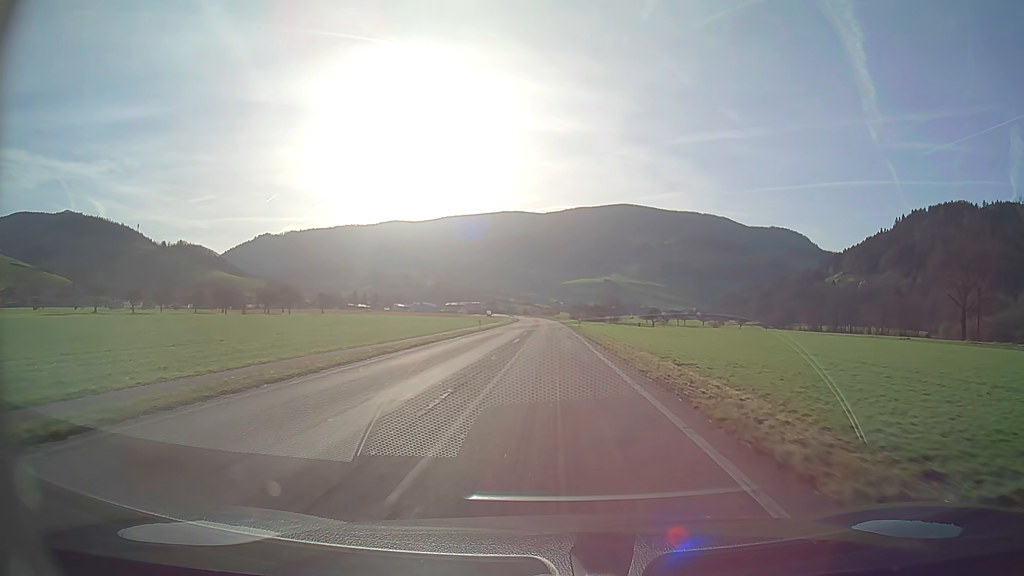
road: secondary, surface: asphalt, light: Day
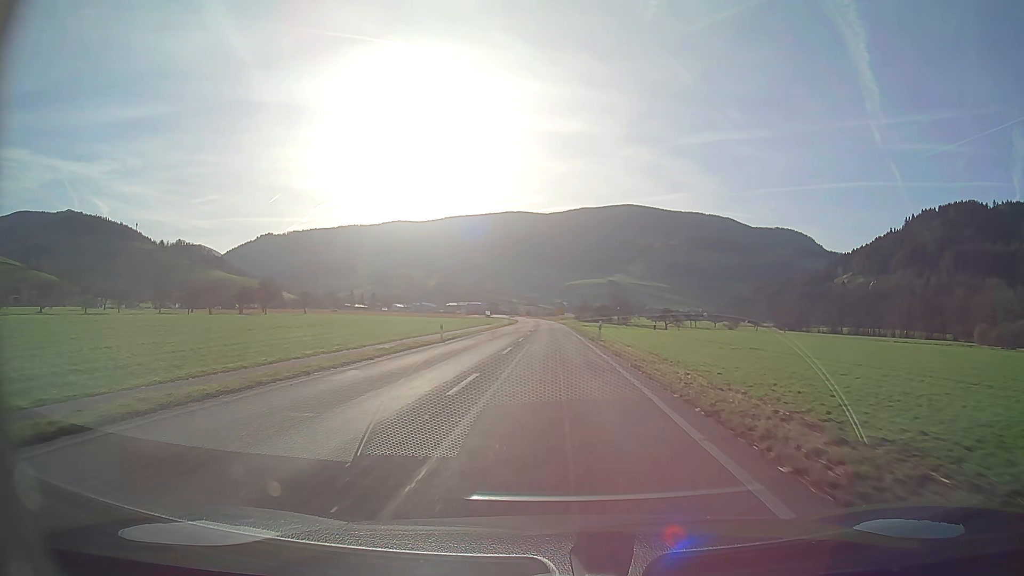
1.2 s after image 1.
(-0.1, +20.8) m; 0°
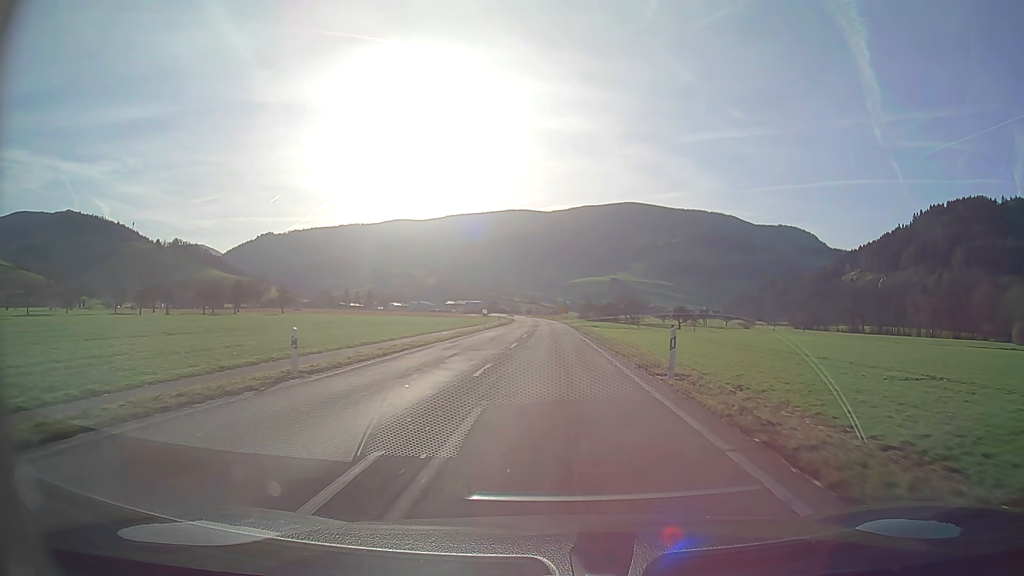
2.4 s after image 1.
(0.0, +20.8) m; 0°
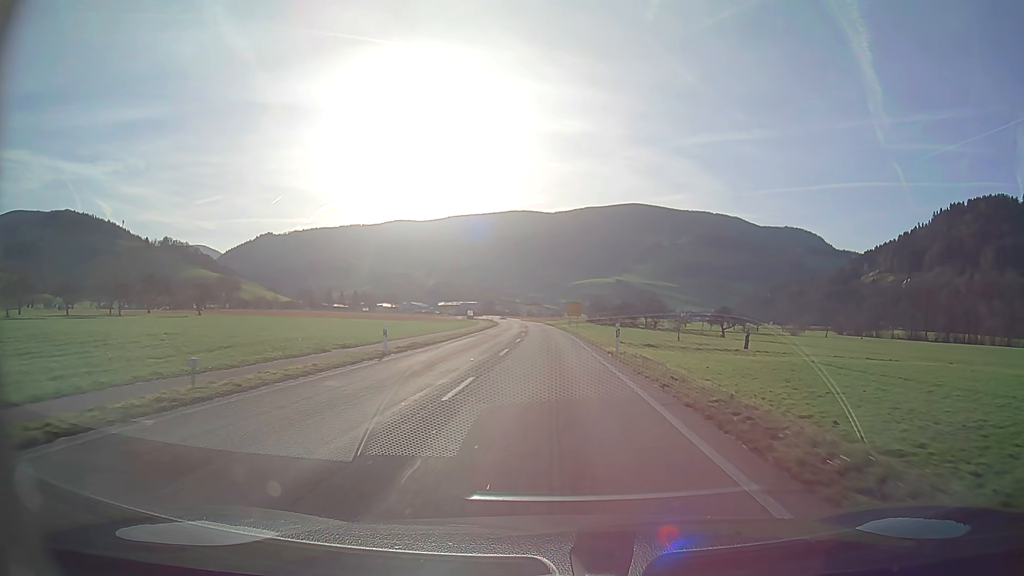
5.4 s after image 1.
(0.0, +51.9) m; 0°
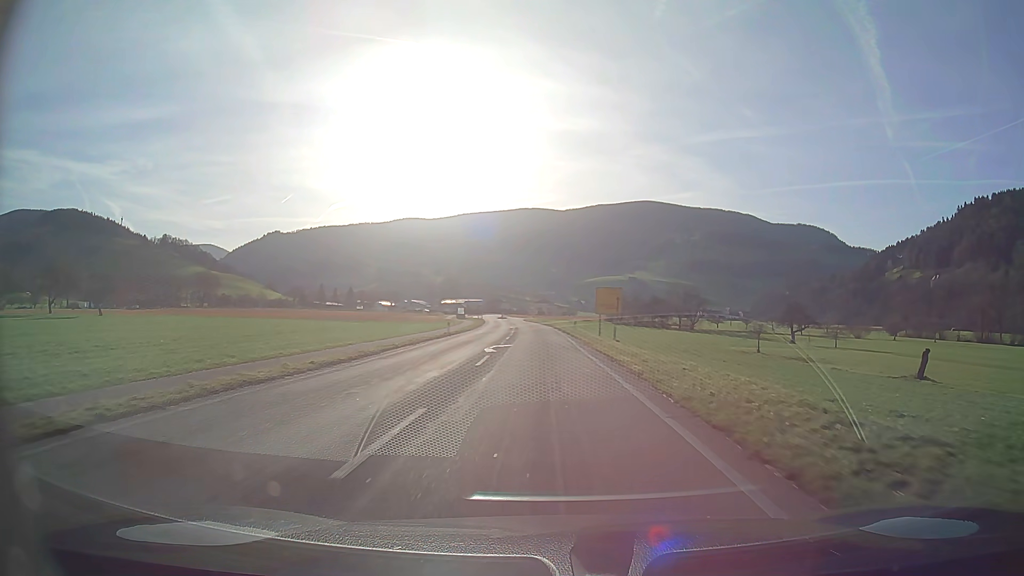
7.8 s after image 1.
(-0.3, +41.6) m; -1°
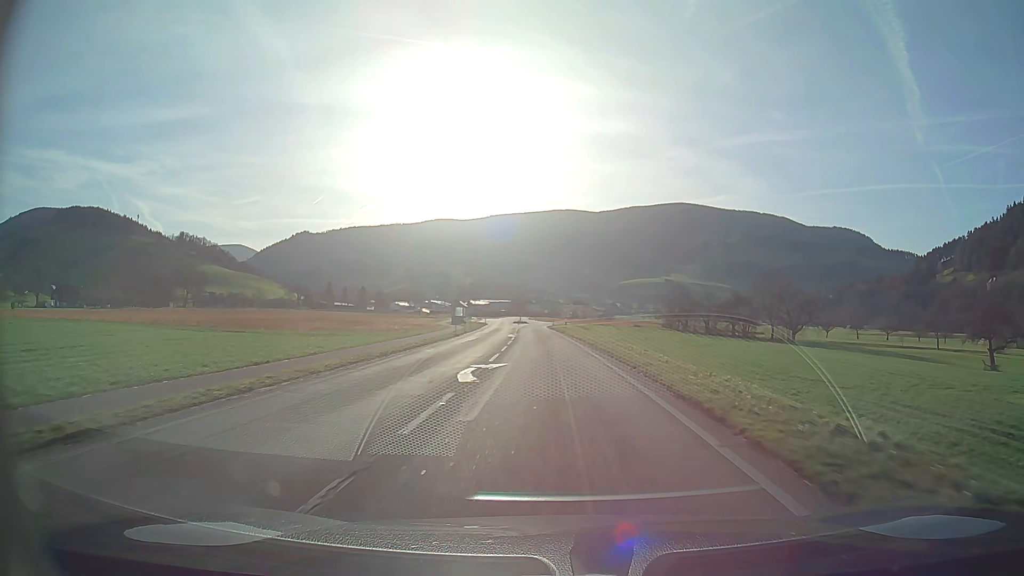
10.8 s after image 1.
(-1.4, +52.0) m; -3°
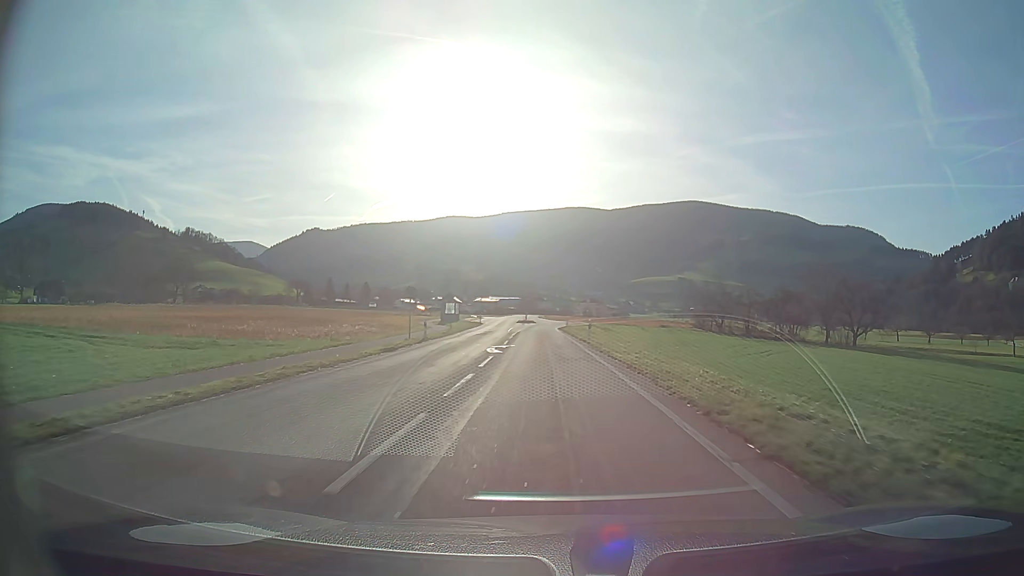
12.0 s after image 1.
(-0.2, +20.8) m; -1°
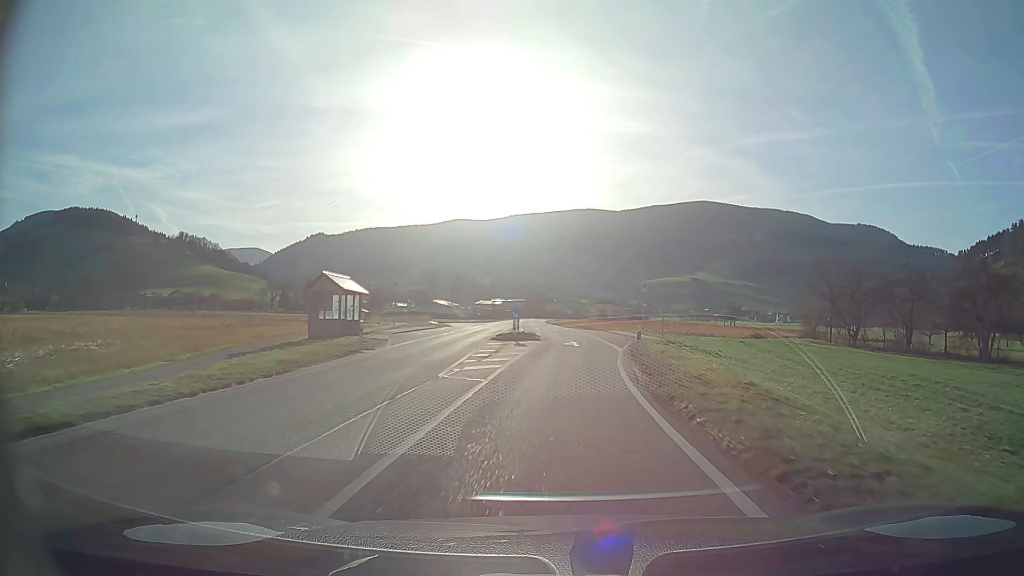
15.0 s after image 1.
(-0.8, +52.0) m; 0°
(0, +10) (0, +20) (0, +30) (0, +40) (0, +50) (-1, +60) (-1, +70) (-2, +80) (-3, +90) (-3, +100) m
